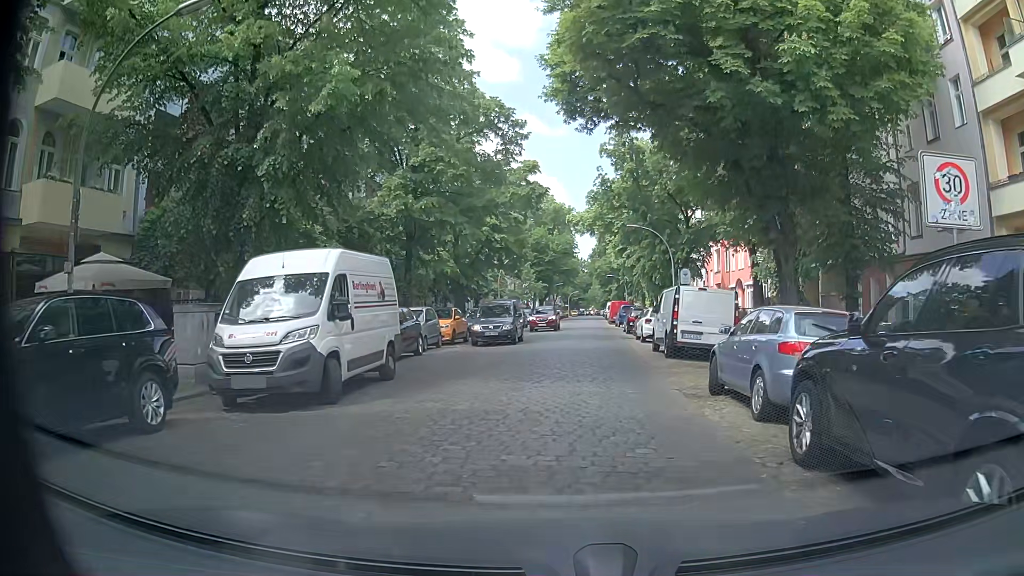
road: residential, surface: sett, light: Day
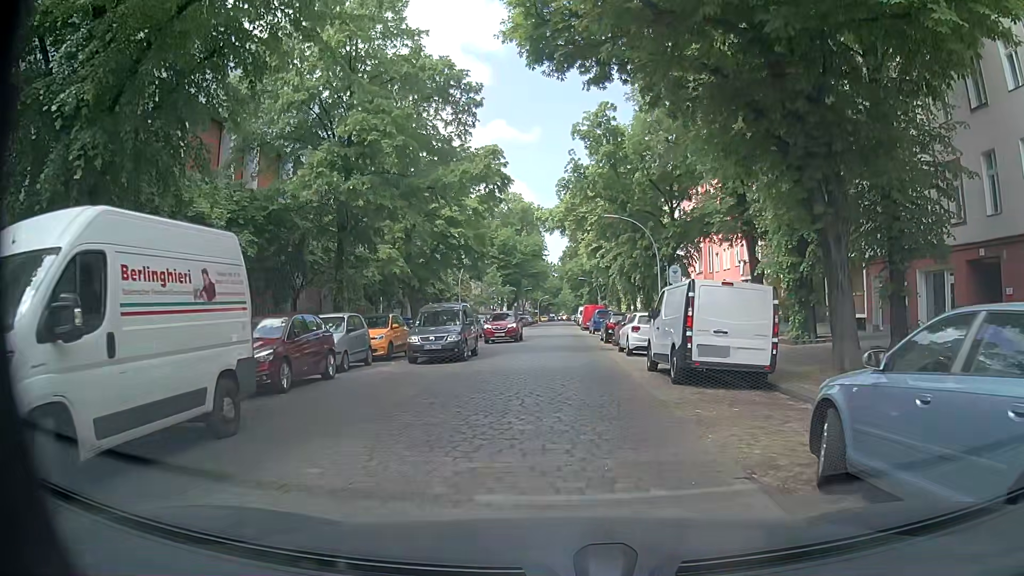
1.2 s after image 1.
(+0.1, +5.9) m; +3°
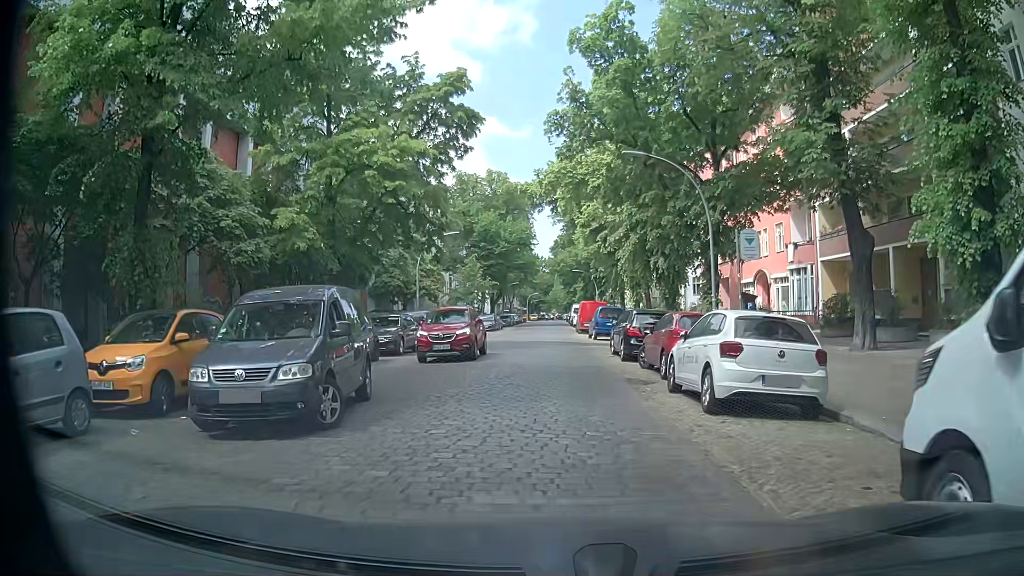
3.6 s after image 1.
(-0.1, +13.1) m; +1°
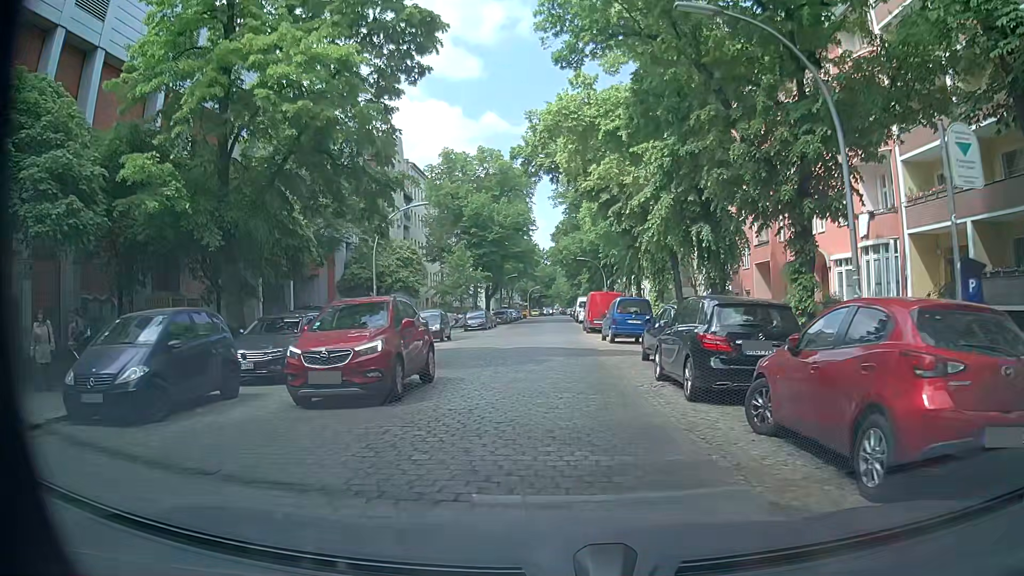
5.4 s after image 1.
(0.0, +9.9) m; 0°
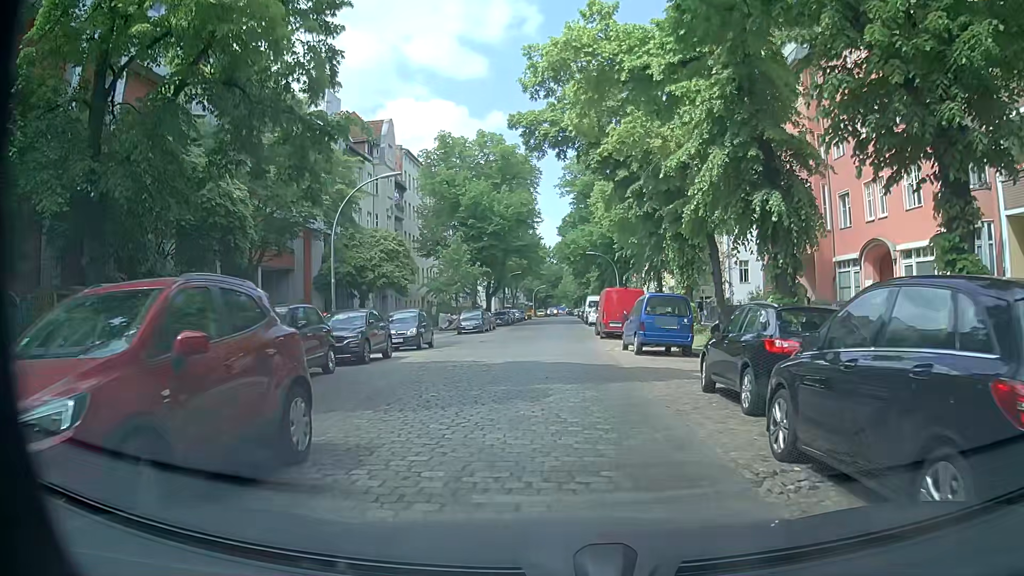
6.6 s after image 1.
(-0.1, +6.7) m; 0°
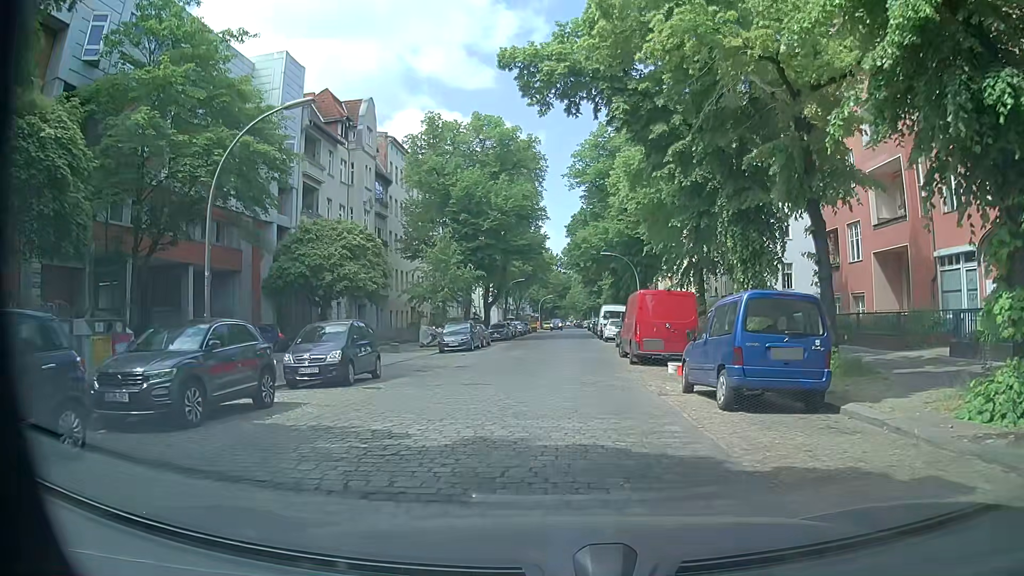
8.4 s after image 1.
(-0.3, +9.8) m; -2°
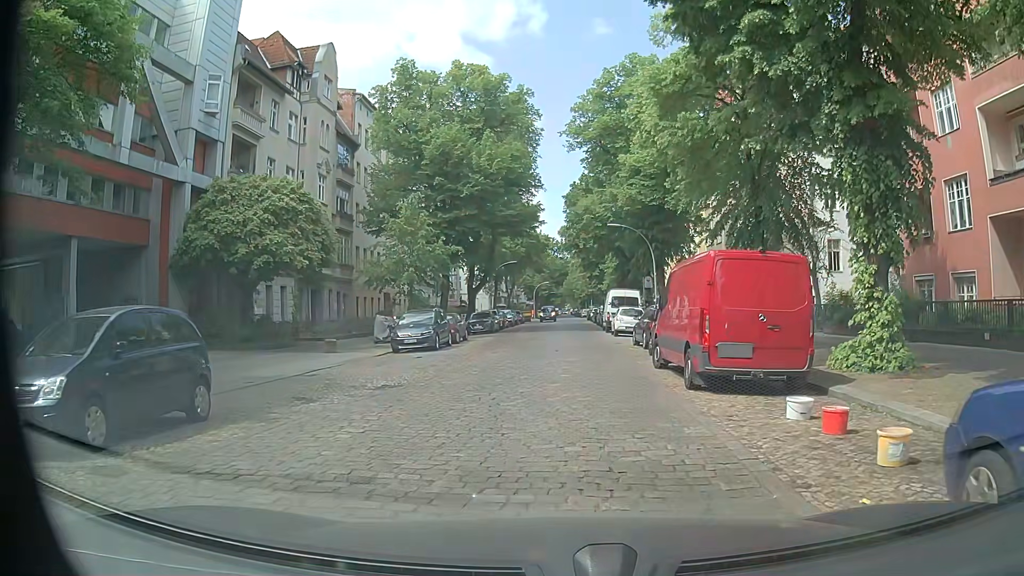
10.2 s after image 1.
(0.0, +9.6) m; -1°
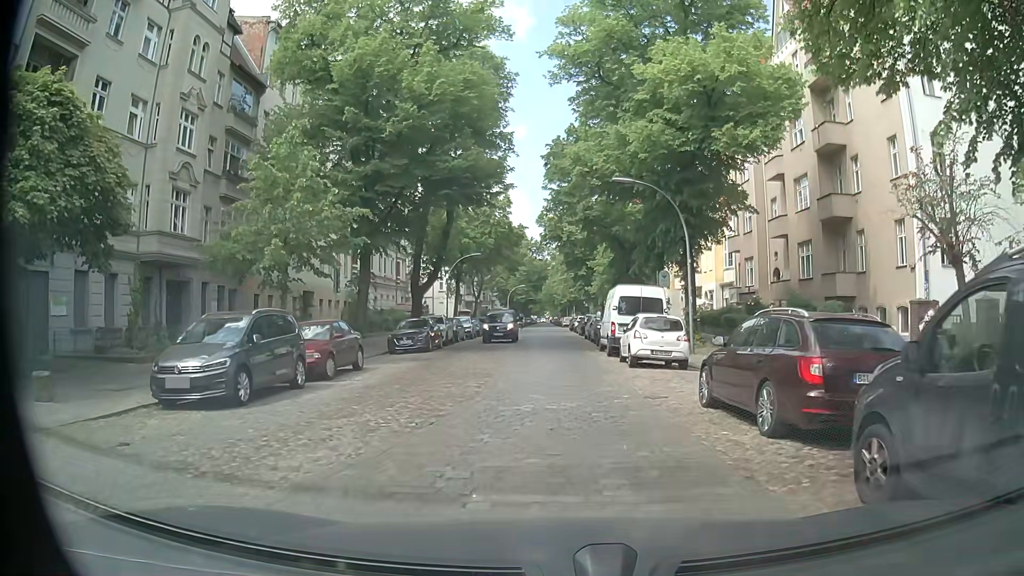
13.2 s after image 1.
(+0.6, +15.3) m; +4°
